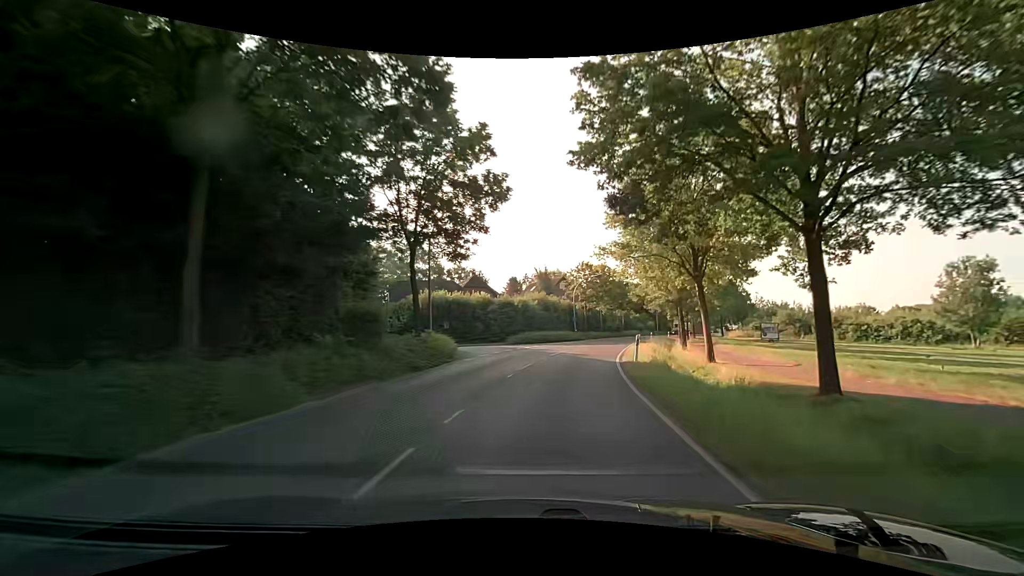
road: secondary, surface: asphalt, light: Day
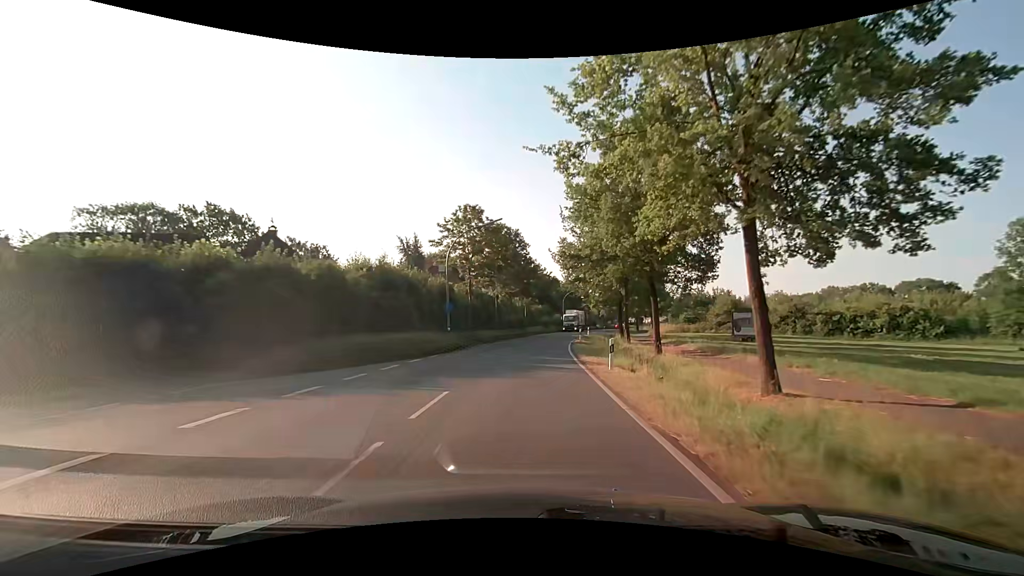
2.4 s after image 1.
(+3.8, +30.0) m; +13°
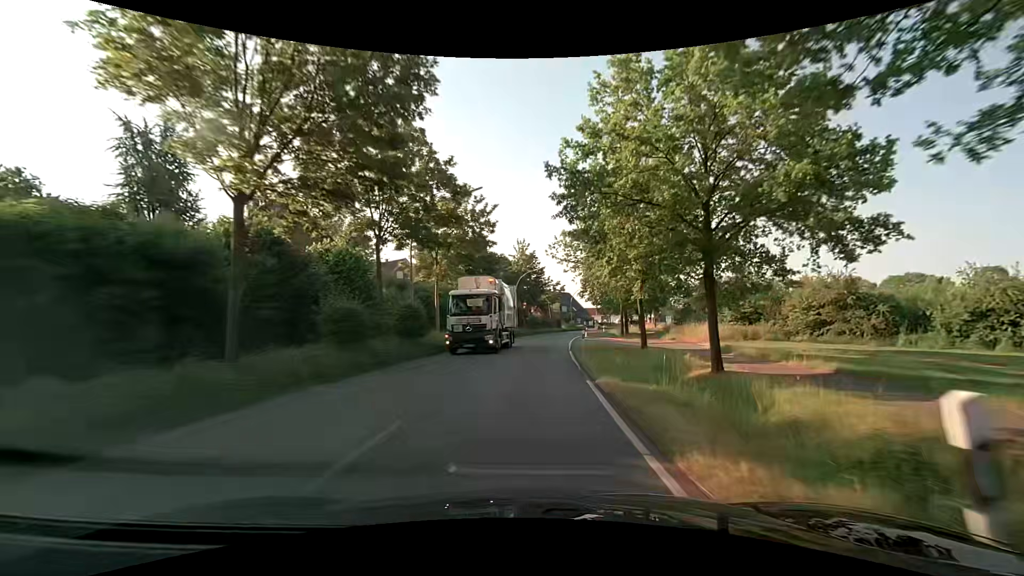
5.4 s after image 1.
(+1.8, +38.2) m; +5°
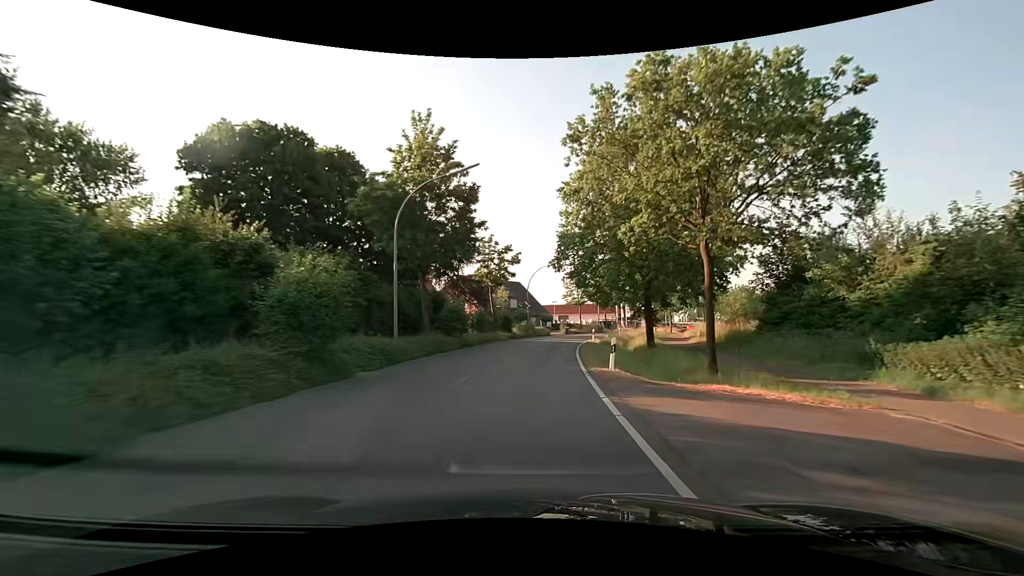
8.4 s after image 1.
(+2.3, +38.2) m; +7°
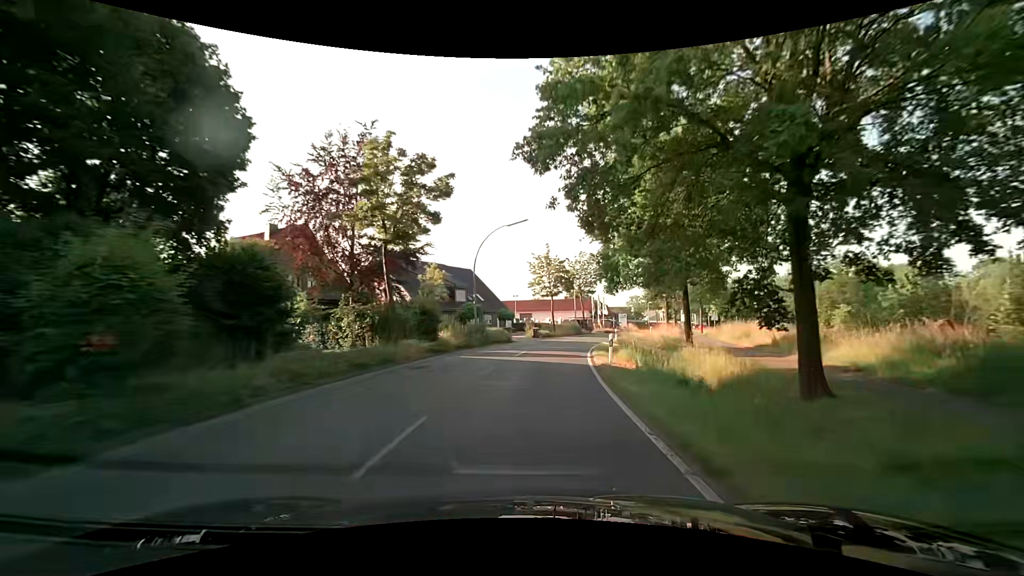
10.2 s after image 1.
(+0.9, +22.8) m; +5°
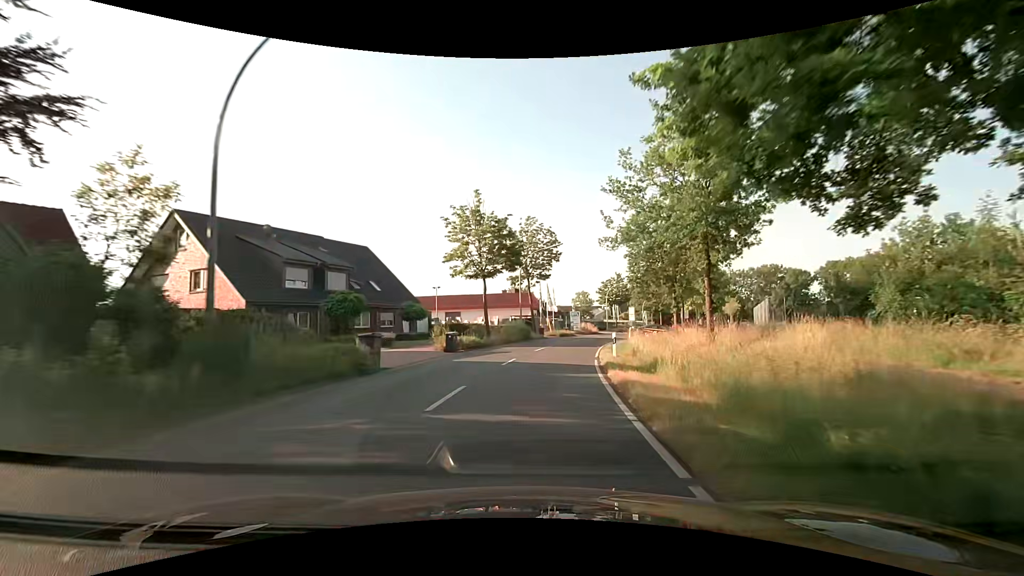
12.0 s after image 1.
(+1.4, +22.8) m; +8°
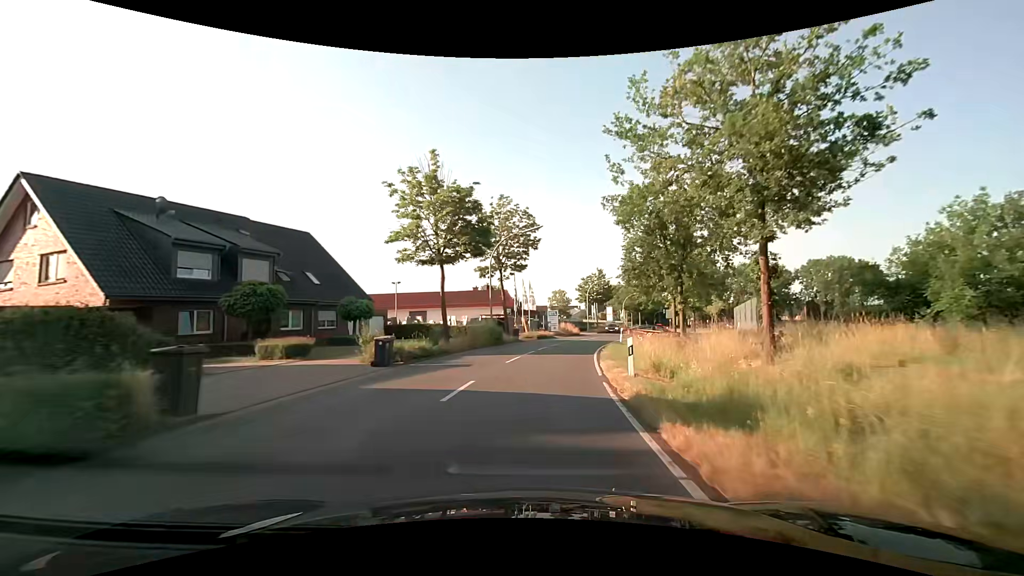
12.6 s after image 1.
(+0.1, +7.6) m; +3°
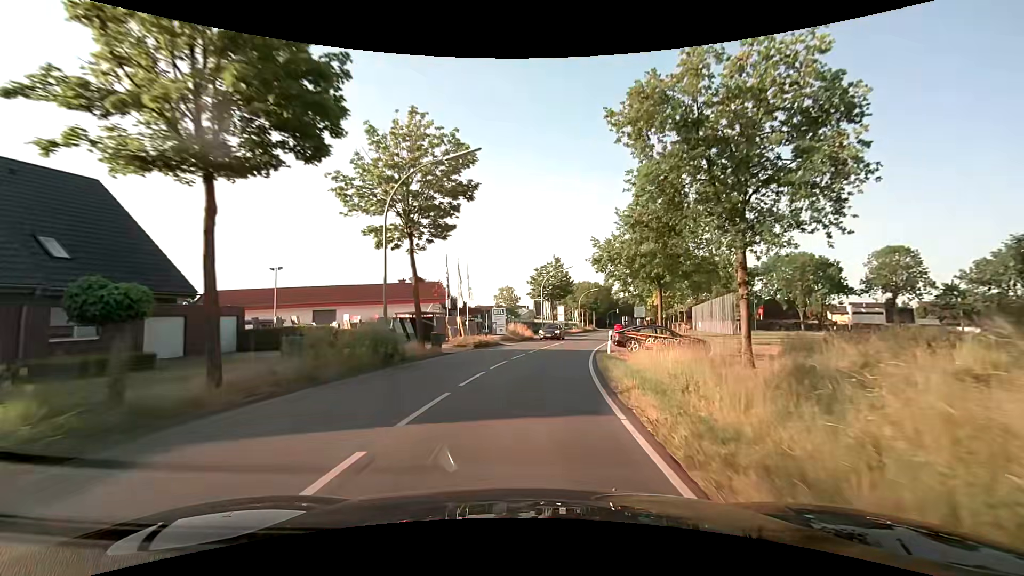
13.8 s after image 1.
(+0.7, +15.2) m; +5°
(0, +10) (+1, +20) (+3, +30) (+5, +40) (+7, +49) (+10, +59) (+13, +69) (+16, +78) (+18, +88) (+21, +97) m
